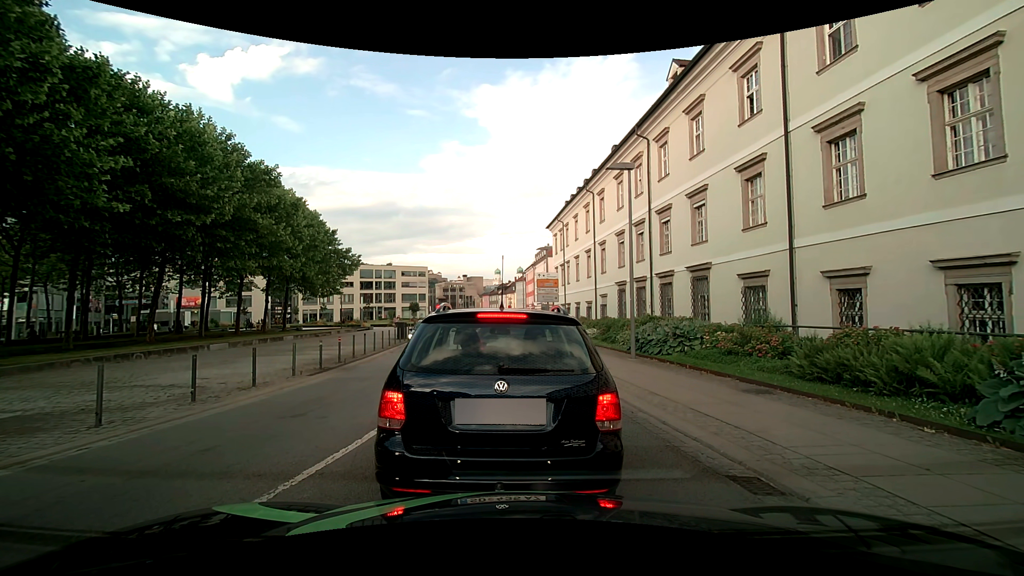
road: tertiary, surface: asphalt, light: Day
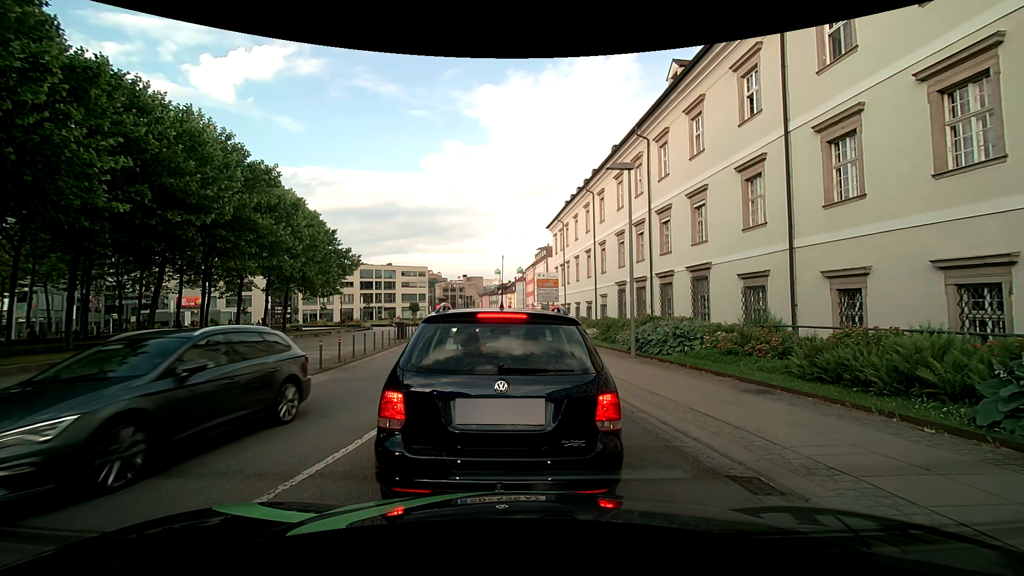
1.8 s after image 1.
(0.0, 0.0) m; 0°
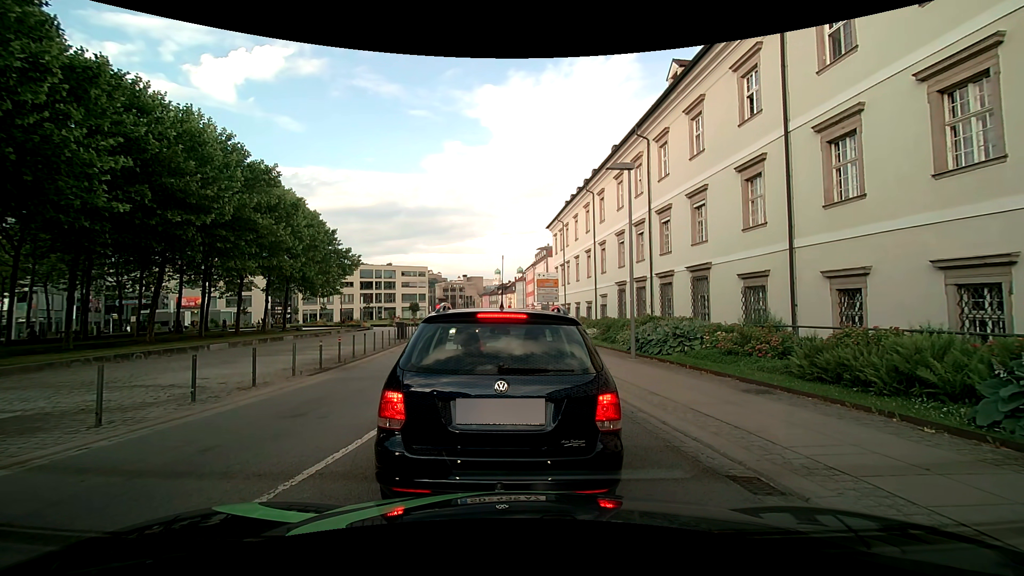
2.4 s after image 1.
(0.0, 0.0) m; 0°
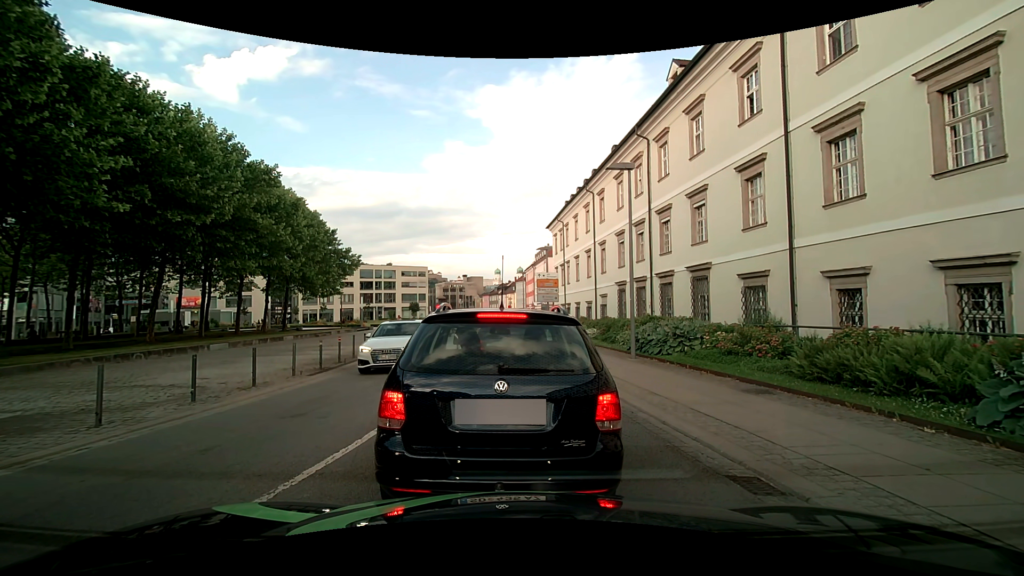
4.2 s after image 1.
(0.0, 0.0) m; 0°
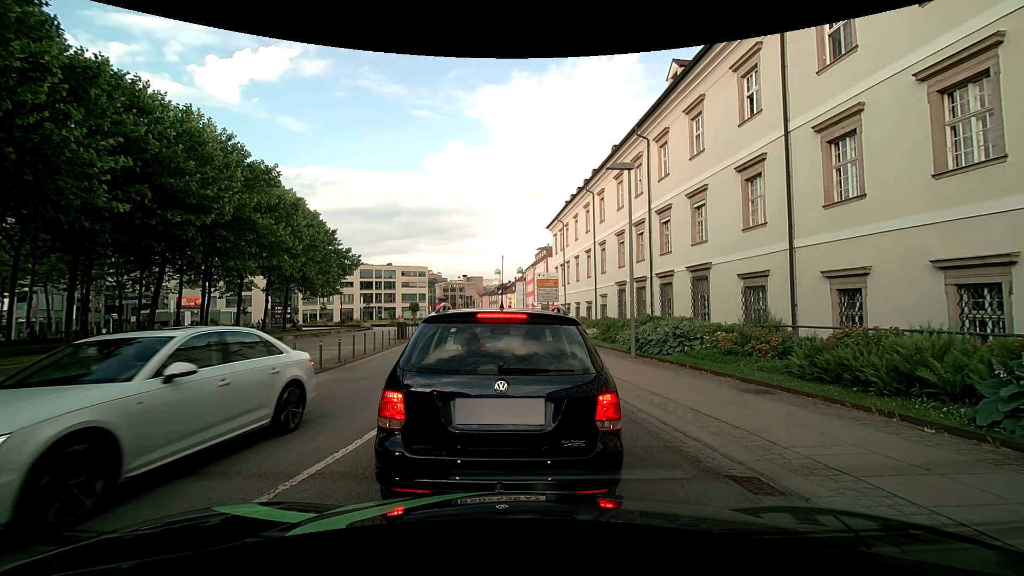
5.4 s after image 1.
(0.0, 0.0) m; 0°
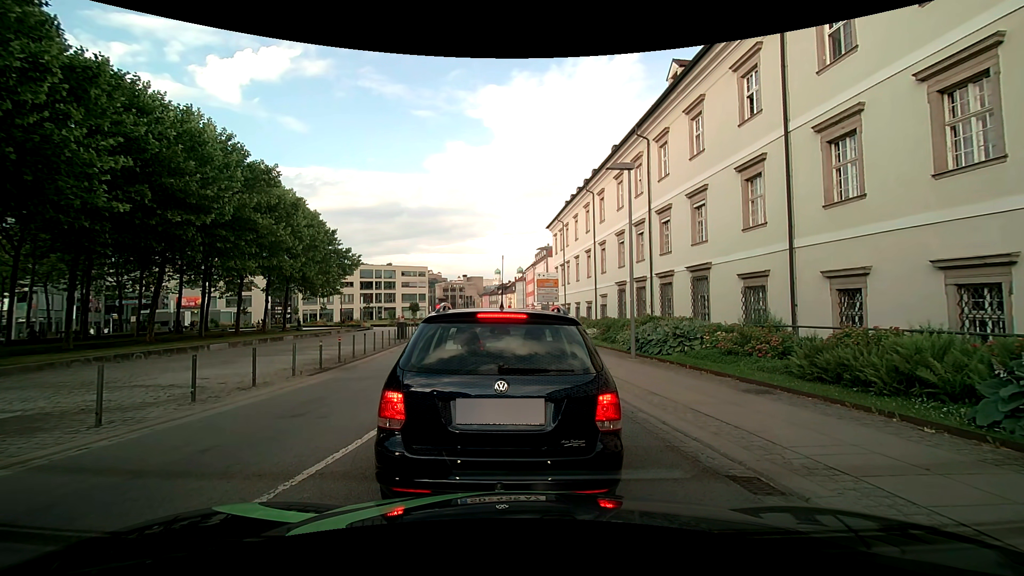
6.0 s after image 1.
(0.0, 0.0) m; 0°
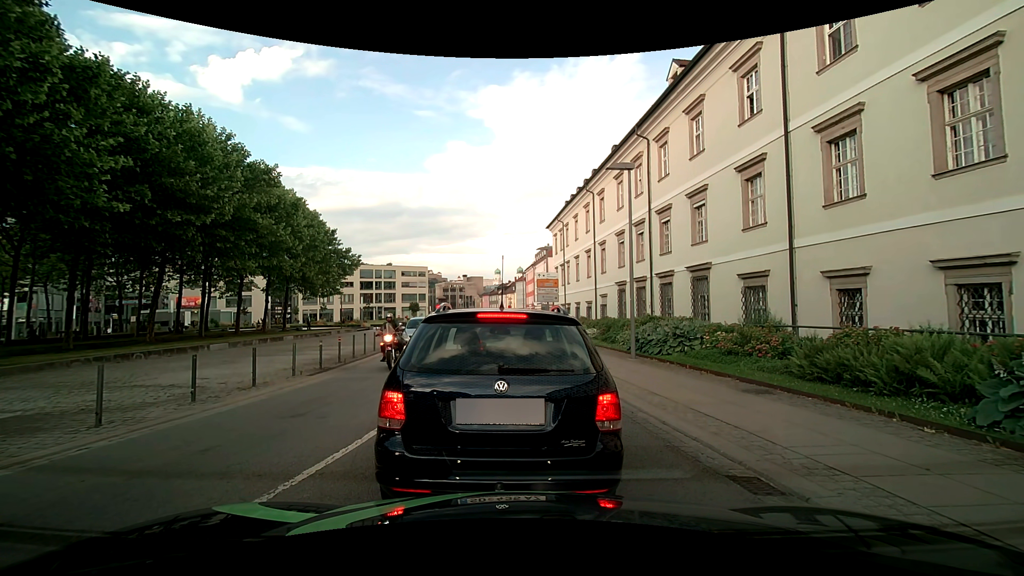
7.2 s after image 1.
(0.0, 0.0) m; 0°
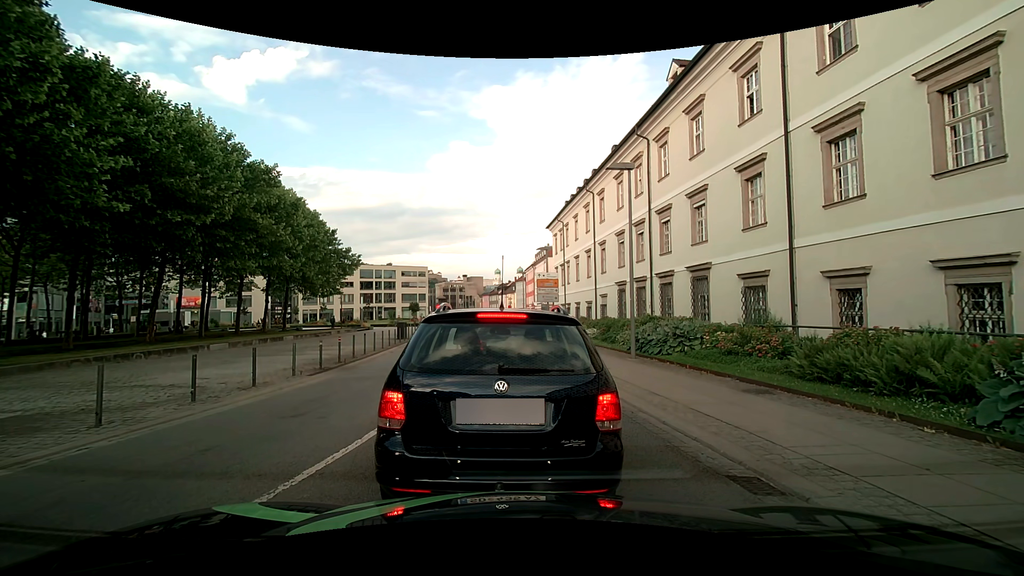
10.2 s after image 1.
(0.0, 0.0) m; 0°
